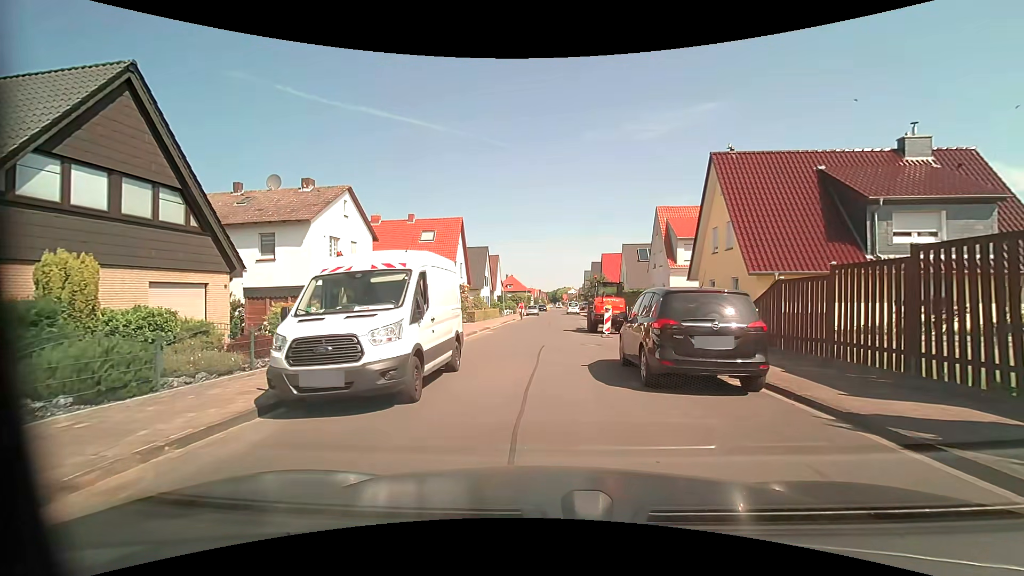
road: residential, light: Day
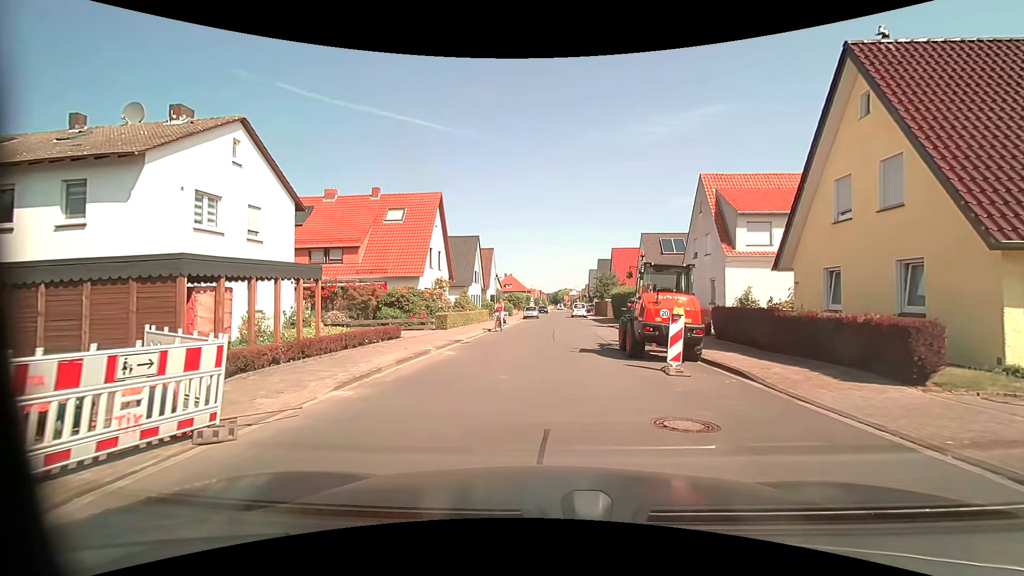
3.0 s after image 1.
(-0.1, +11.1) m; 0°
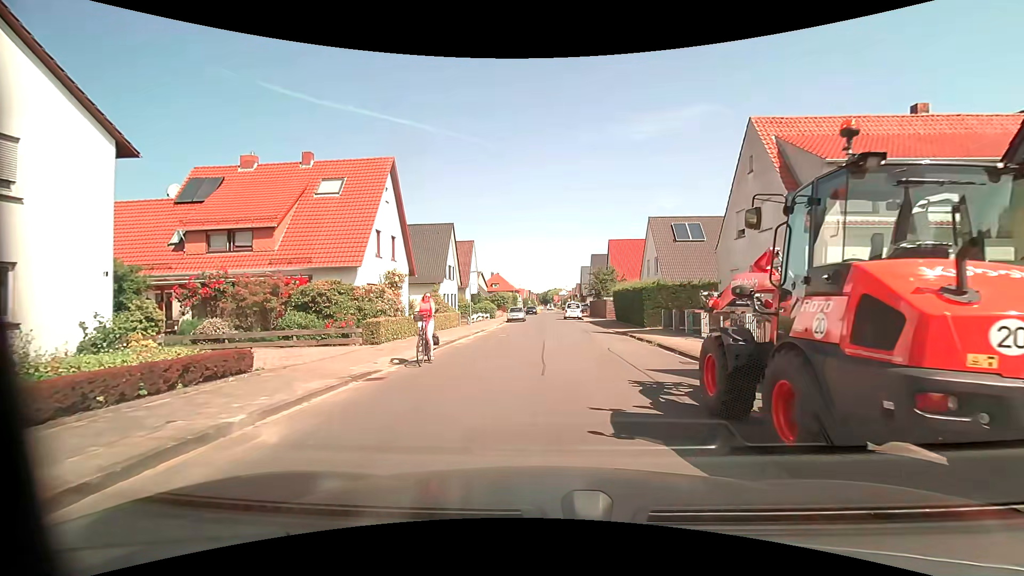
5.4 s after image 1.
(+0.1, +9.3) m; +1°
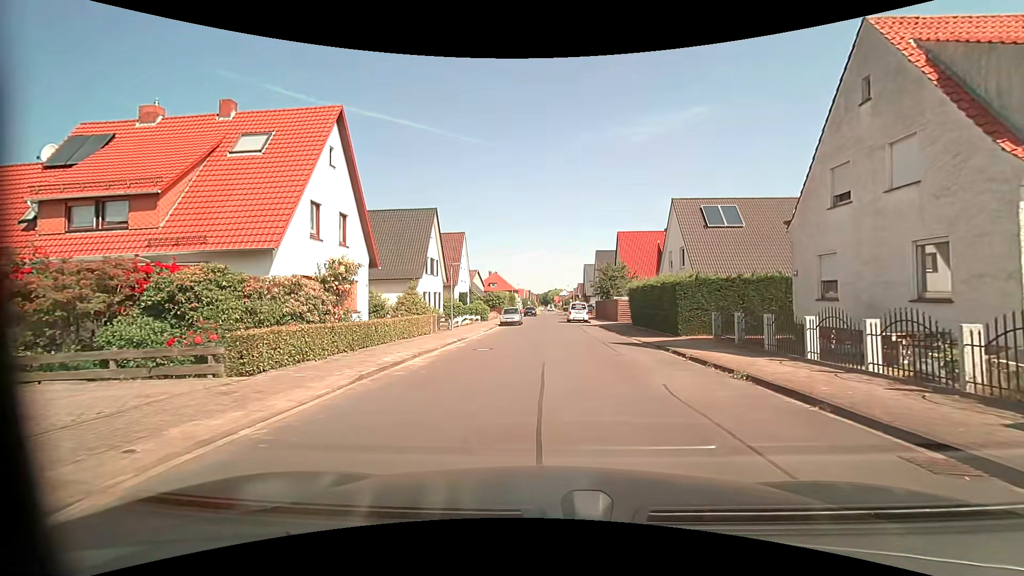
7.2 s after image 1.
(-0.1, +7.6) m; -2°
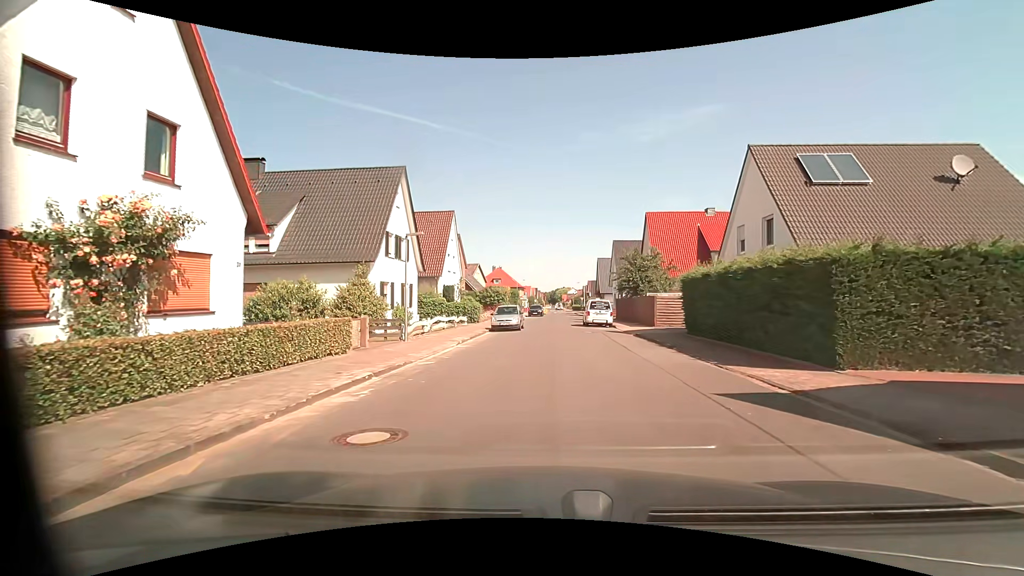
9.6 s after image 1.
(+0.1, +11.5) m; 0°
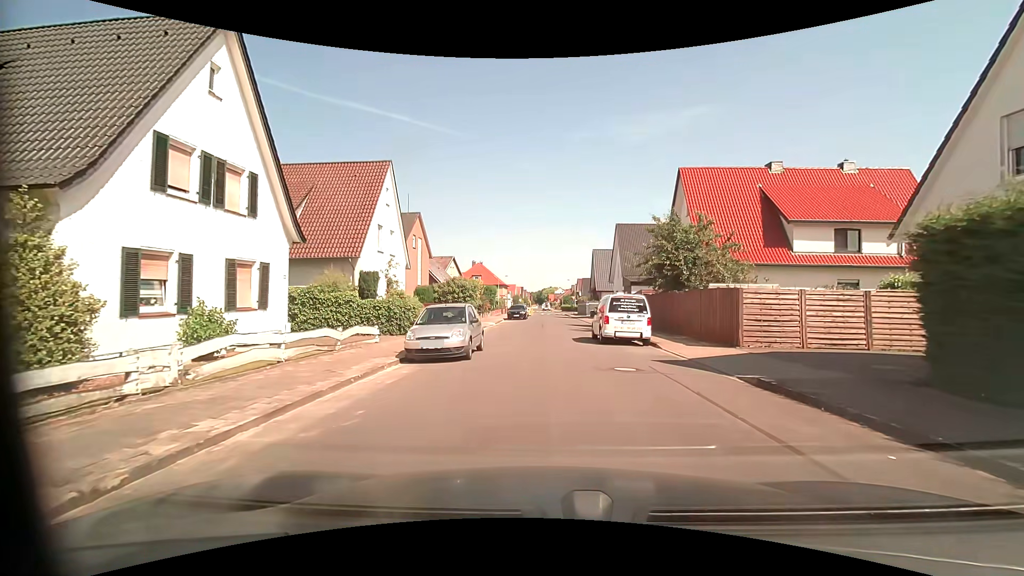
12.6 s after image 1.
(+0.2, +15.2) m; +2°
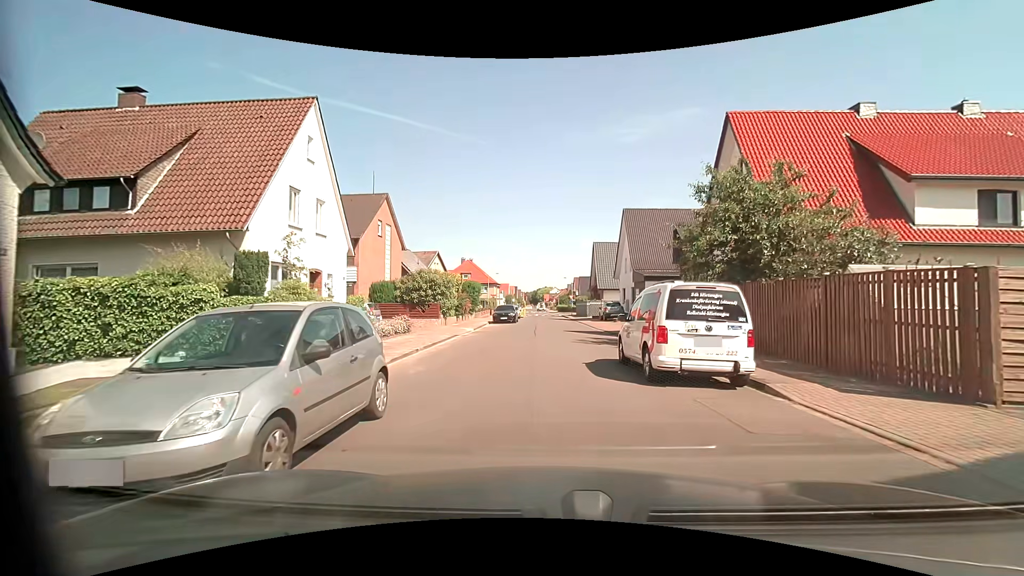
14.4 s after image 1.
(+0.1, +9.1) m; 0°
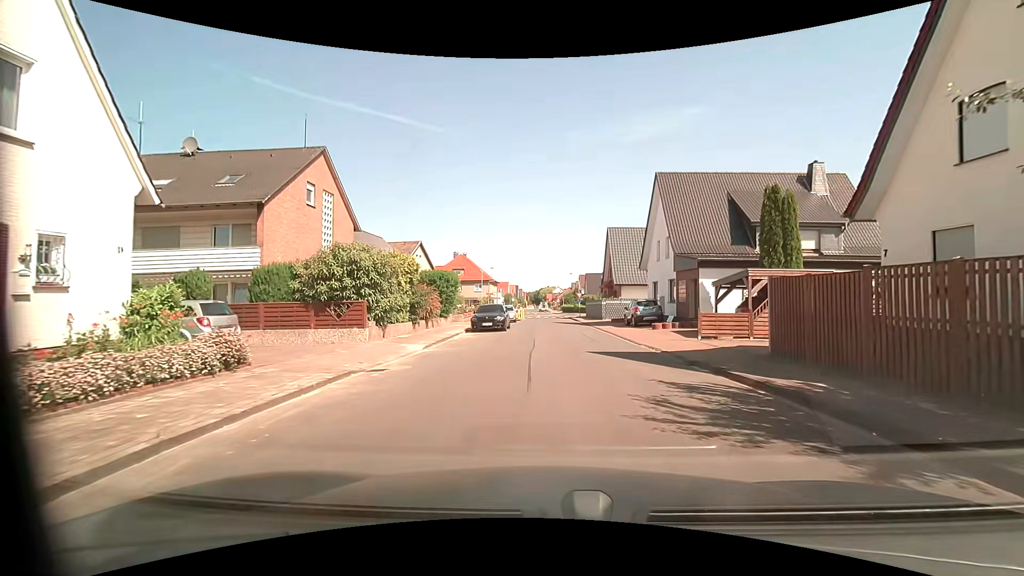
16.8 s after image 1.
(0.0, +13.0) m; 0°
